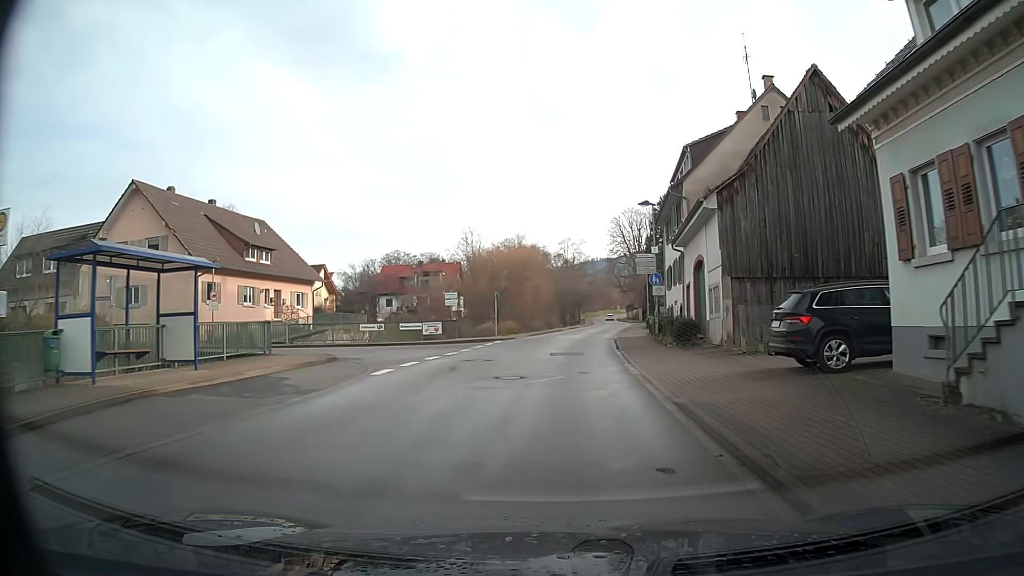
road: secondary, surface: asphalt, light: Day
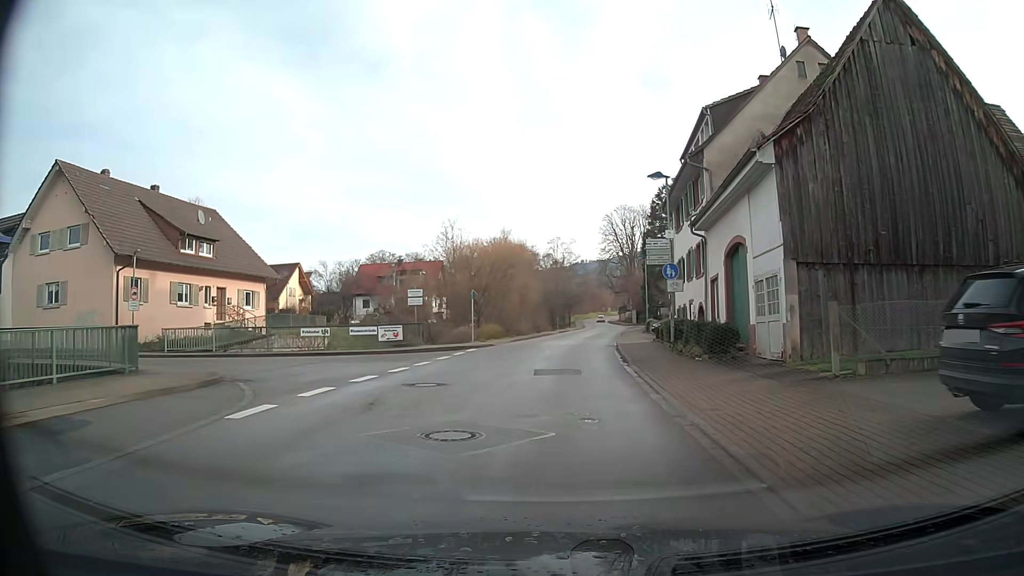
(+0.1, +6.9) m; +1°
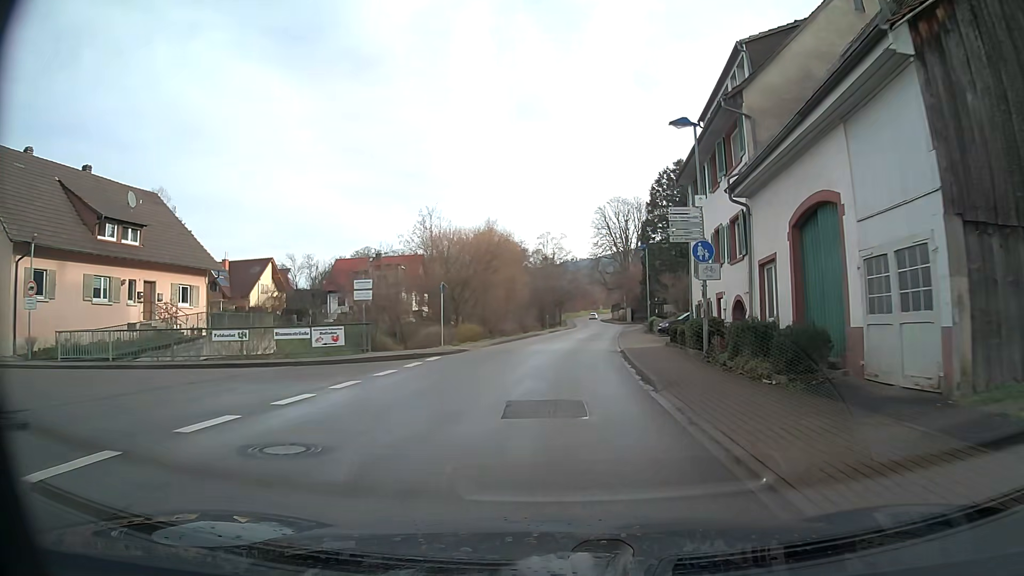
(+0.1, +6.9) m; +1°
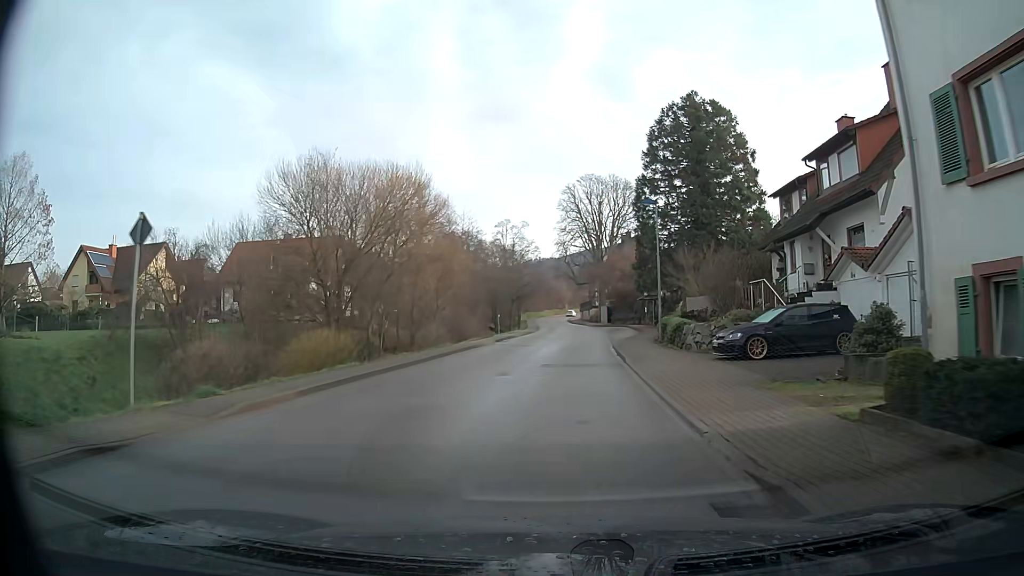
(+0.5, +20.9) m; +3°
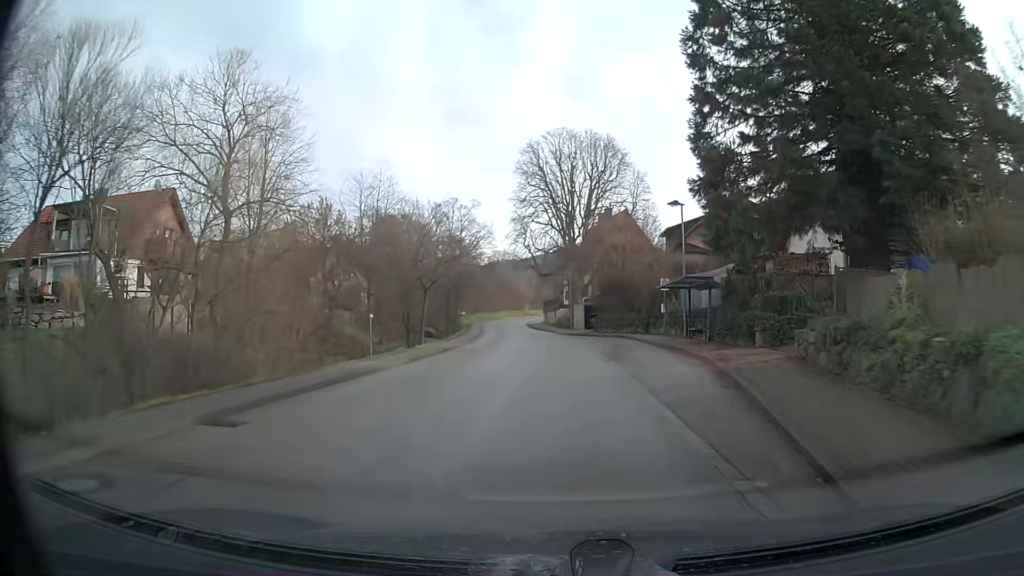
(+0.8, +28.2) m; +3°
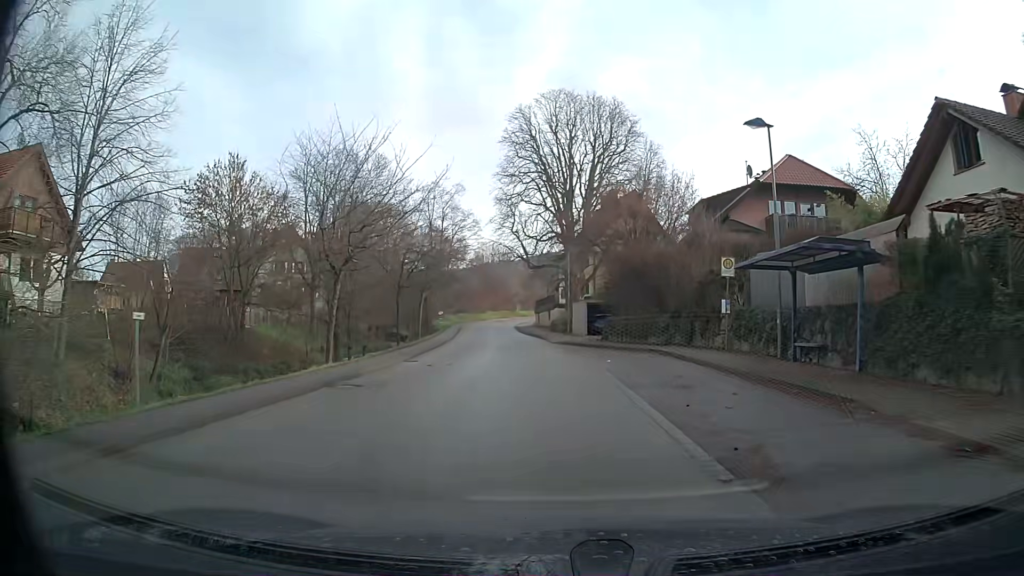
(0.0, +14.3) m; 0°
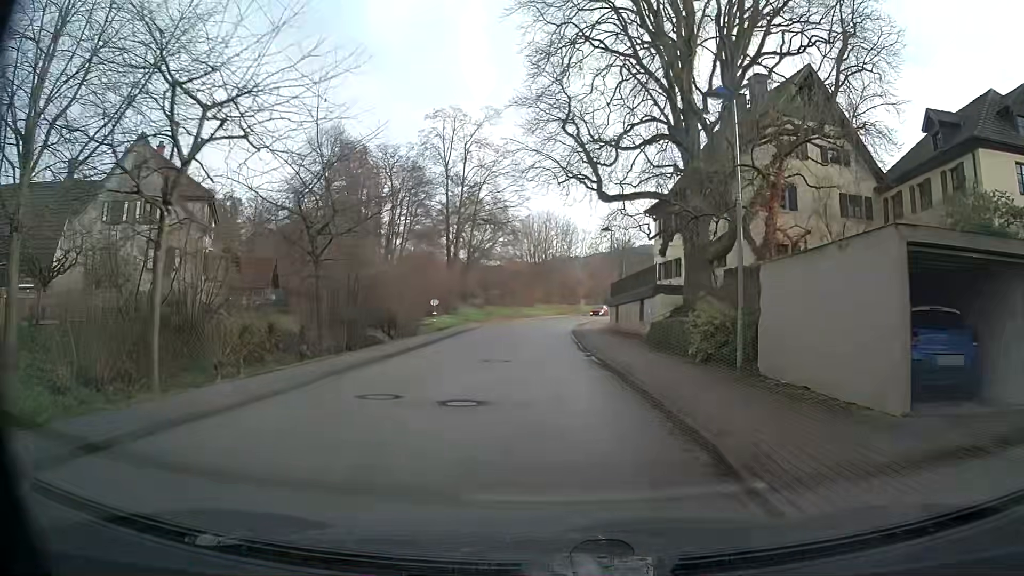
(-1.6, +36.3) m; -6°
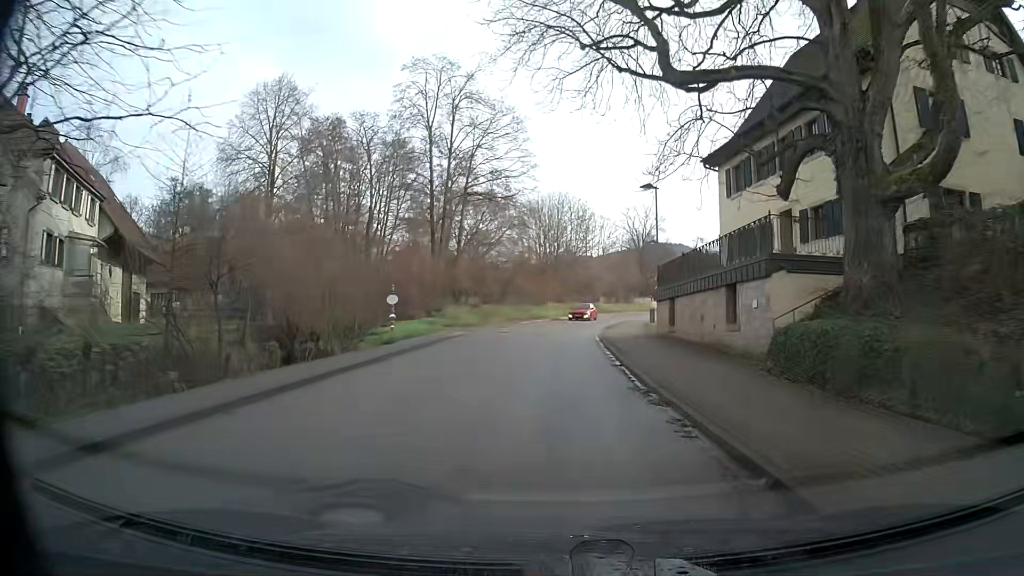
(-0.1, +14.6) m; -1°
